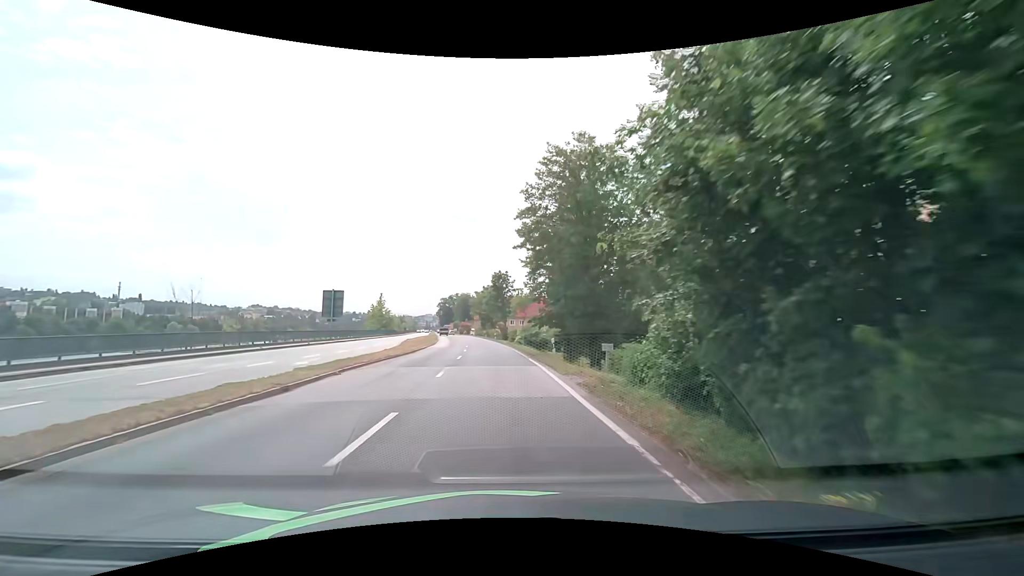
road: primary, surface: asphalt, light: Day
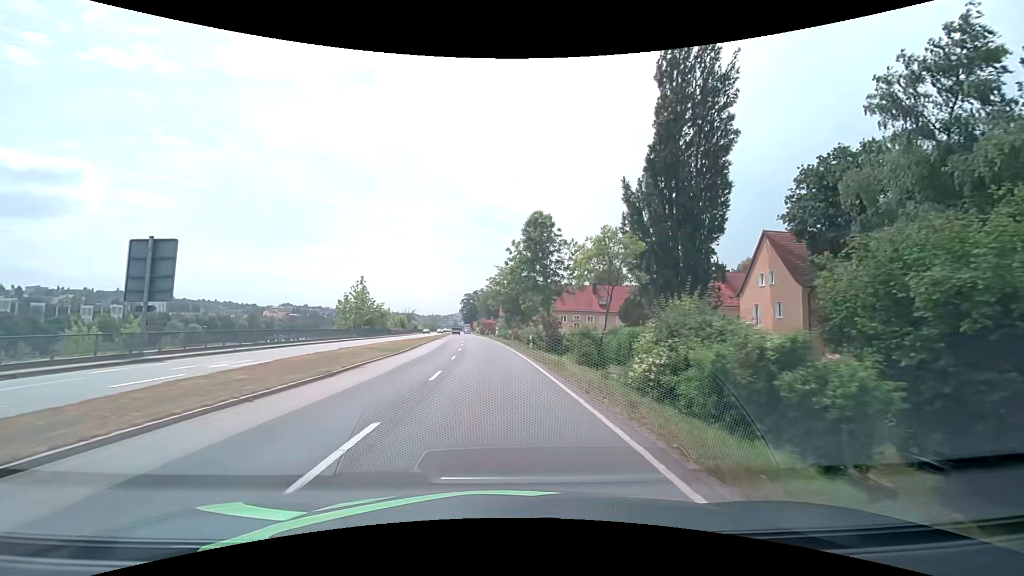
(-1.2, +37.7) m; -3°
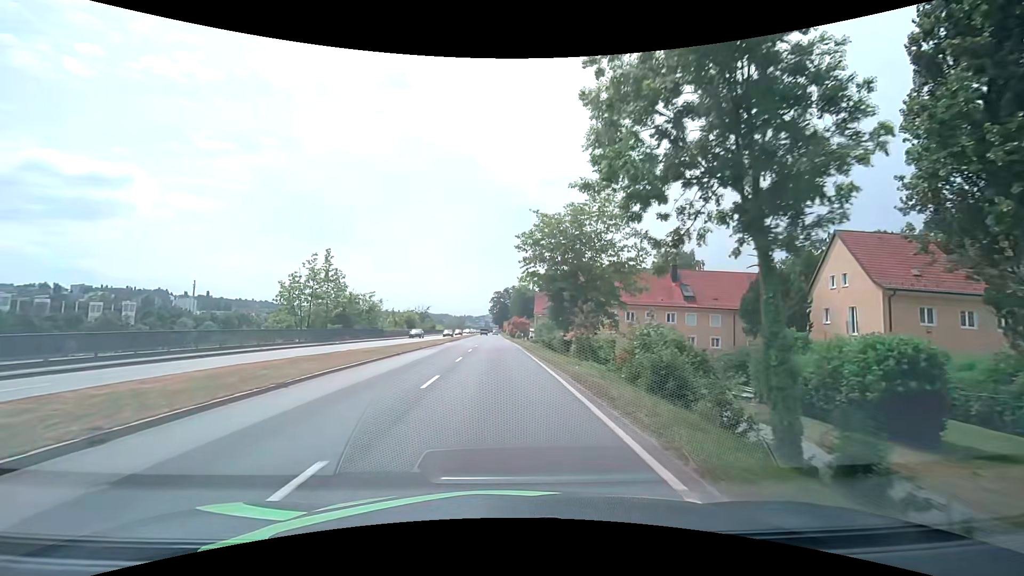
(-0.9, +29.7) m; -4°
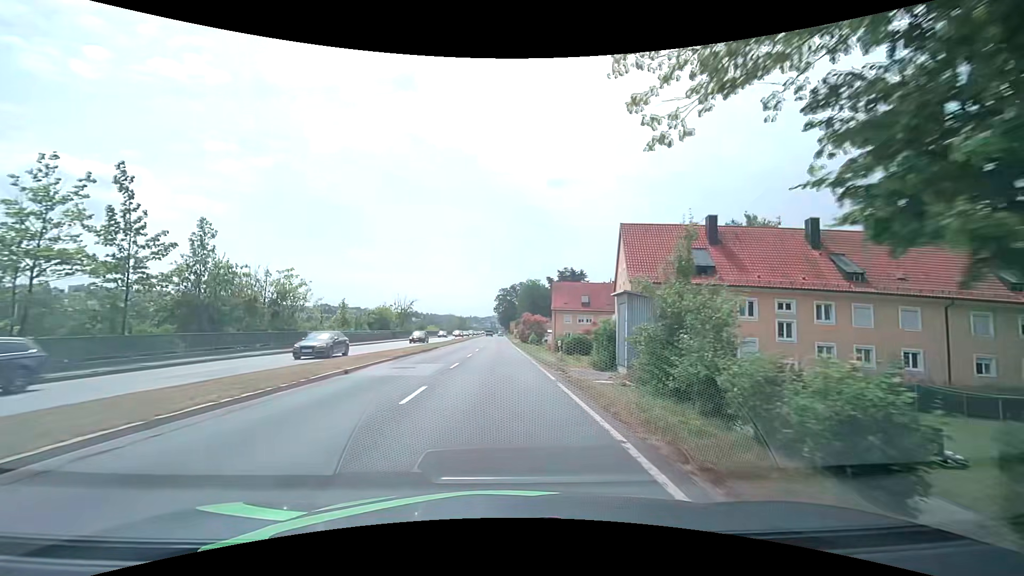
(-0.4, +29.5) m; -1°
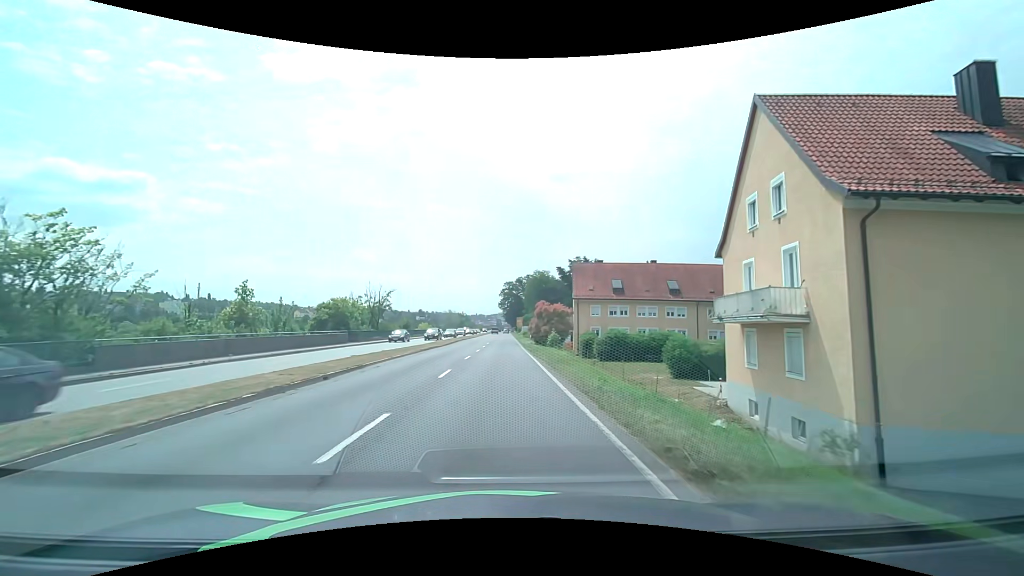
(+0.1, +22.3) m; 0°
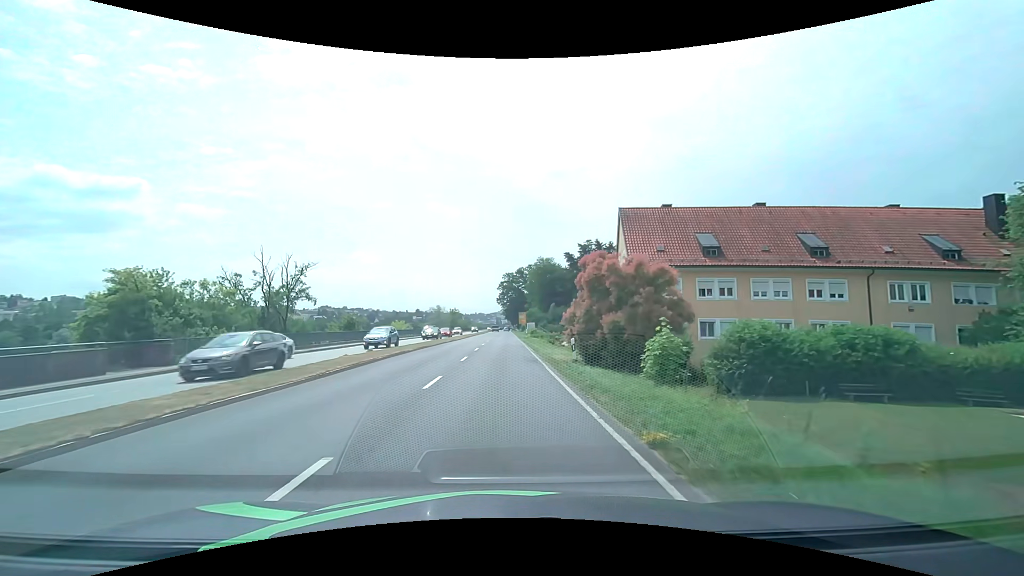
(-0.2, +30.5) m; 0°
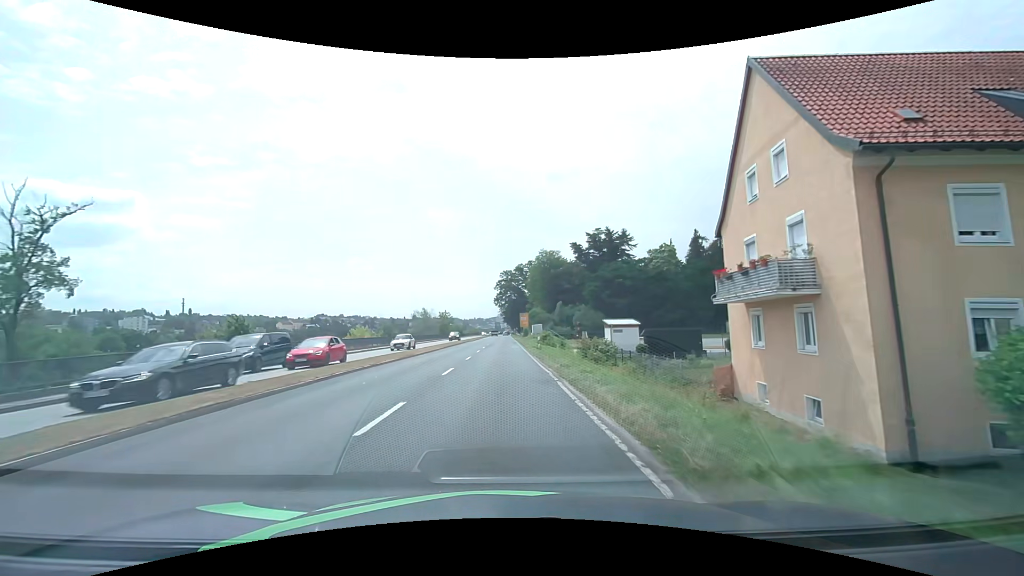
(0.0, +23.1) m; 0°
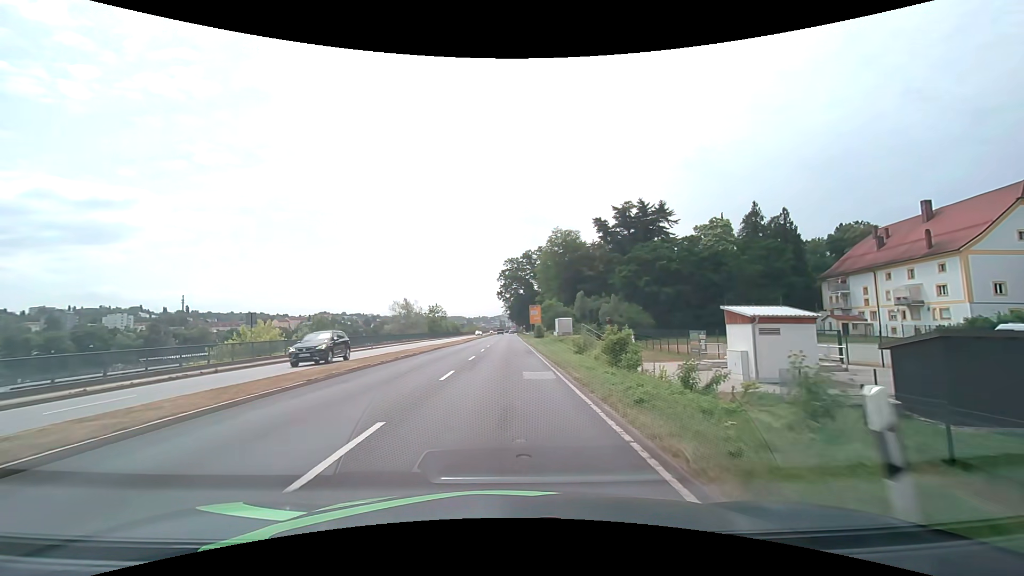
(-0.1, +29.5) m; 0°
(0, +10) (0, +20) (0, +30) (0, +40) (0, +50) (0, +60) (0, +70) (+1, +80) (+1, +90) (+1, +100) m
